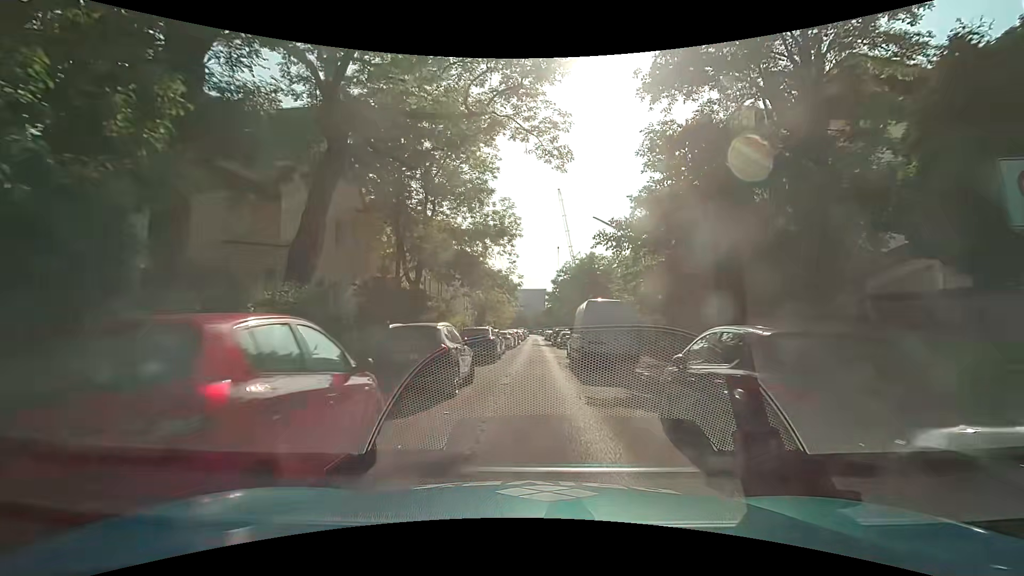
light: Day
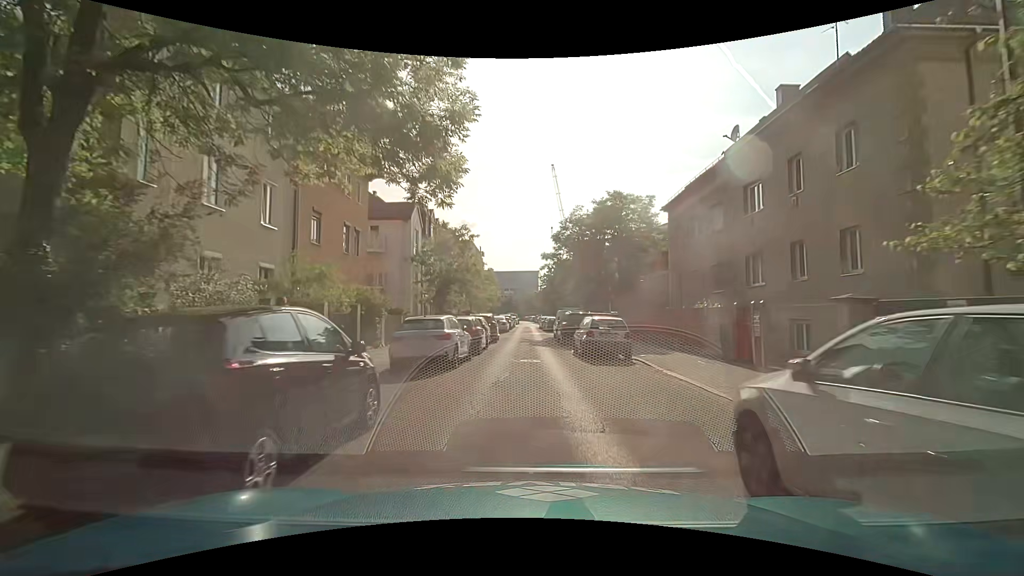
(+0.3, +23.9) m; +1°
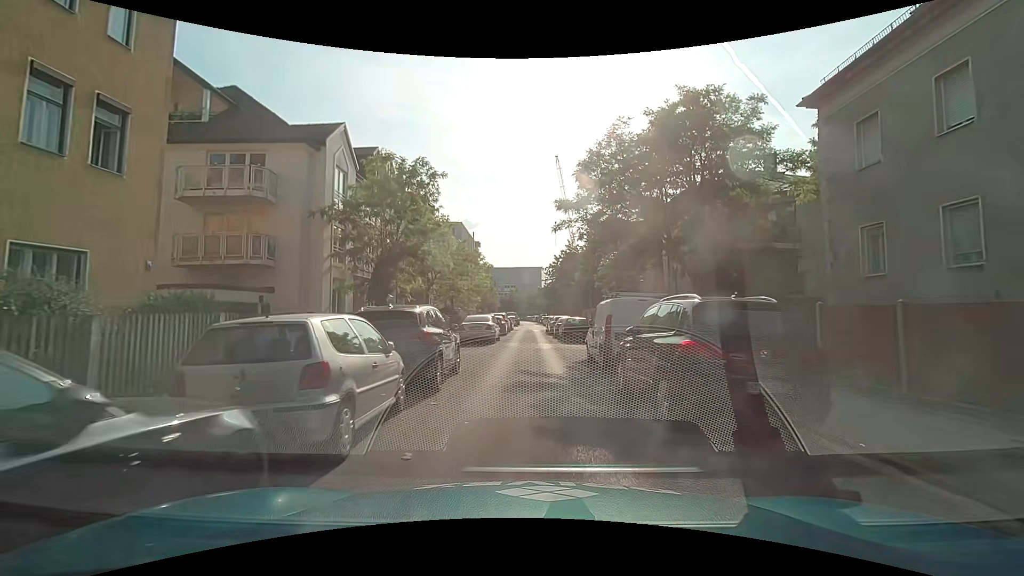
(-0.1, +17.8) m; -1°
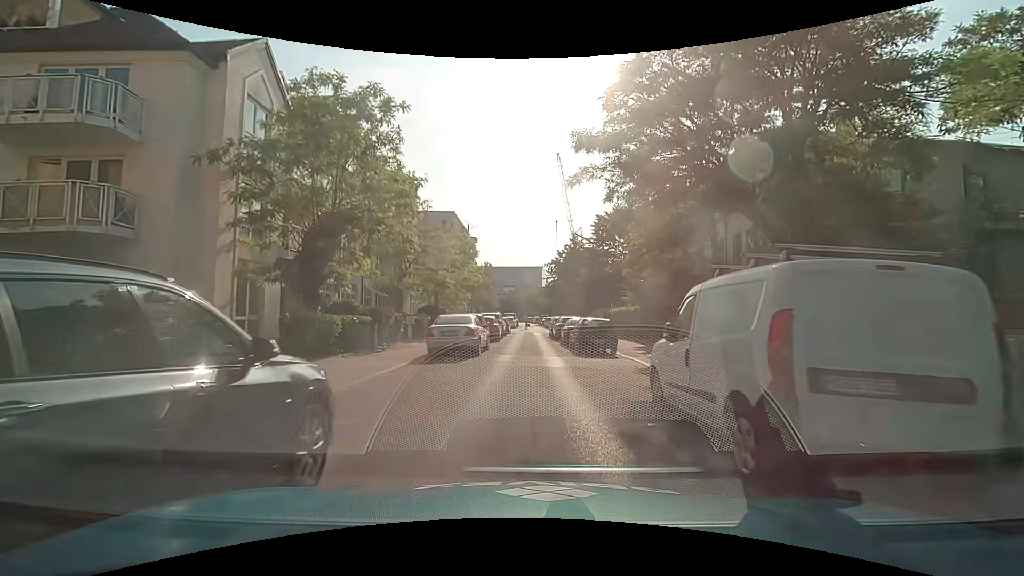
(+0.1, +8.0) m; +1°
